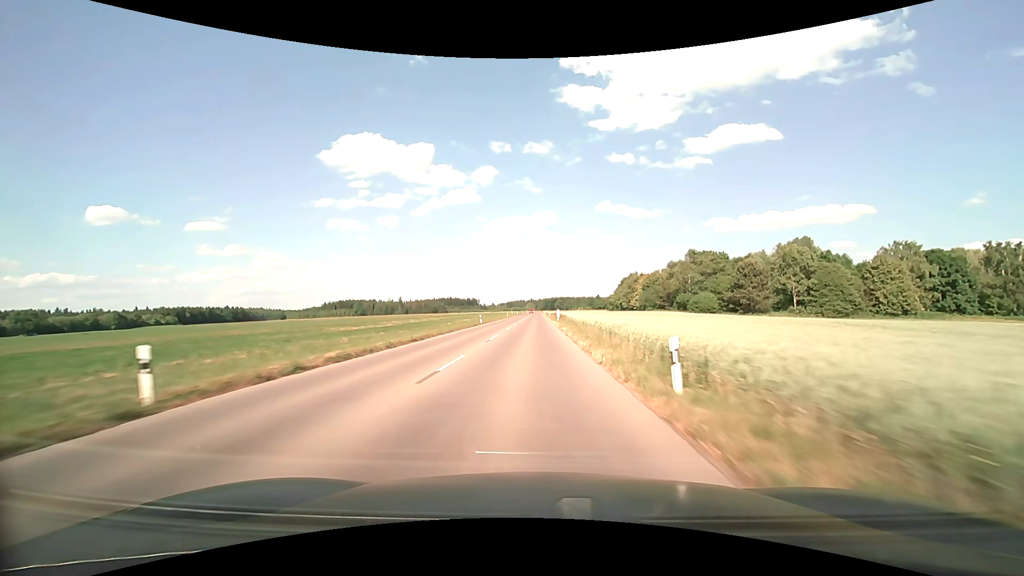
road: tertiary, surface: asphalt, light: Day
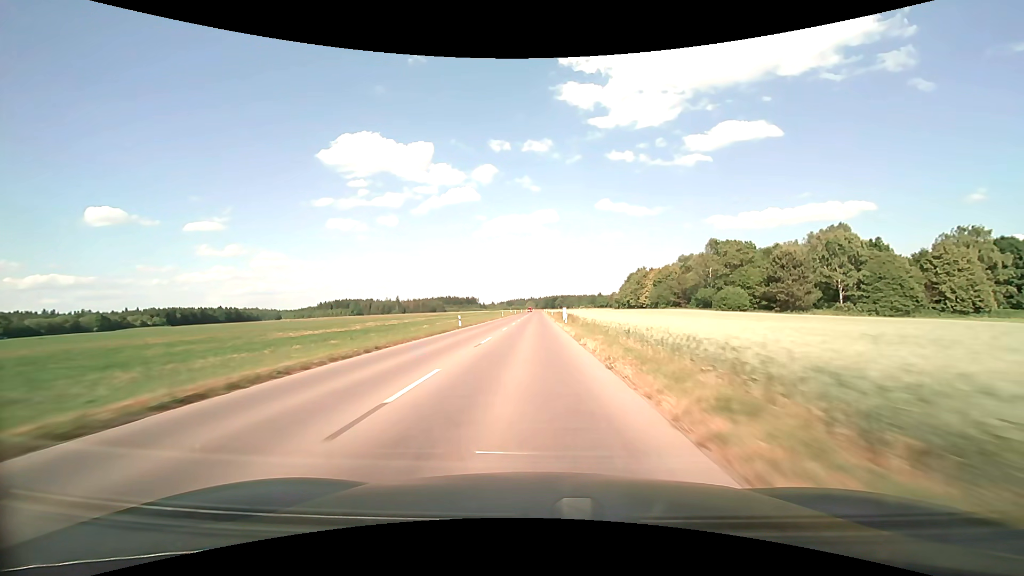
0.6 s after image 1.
(0.0, +16.0) m; 0°
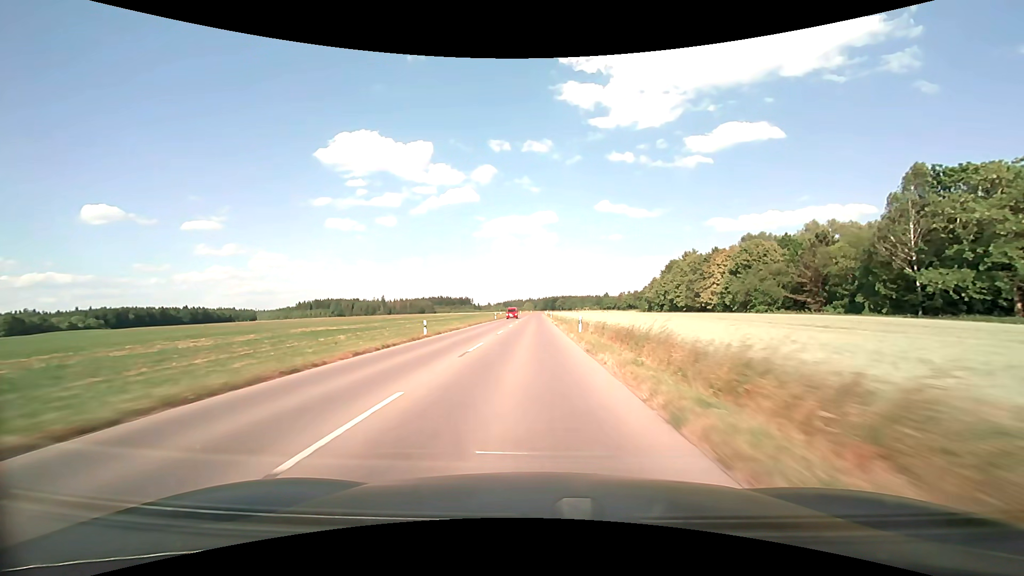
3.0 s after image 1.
(+0.1, +63.3) m; 0°
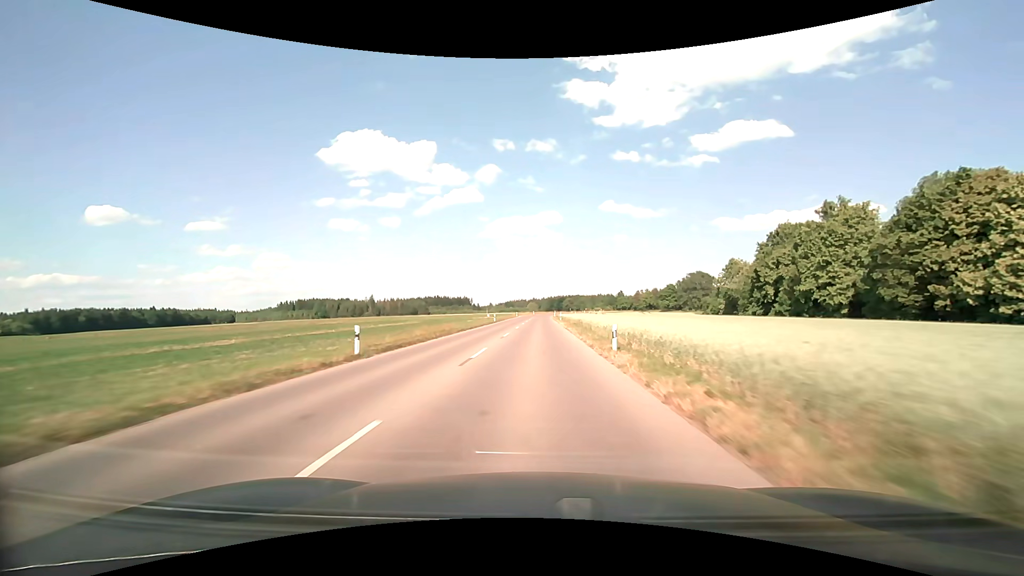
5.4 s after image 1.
(-0.2, +62.2) m; 0°
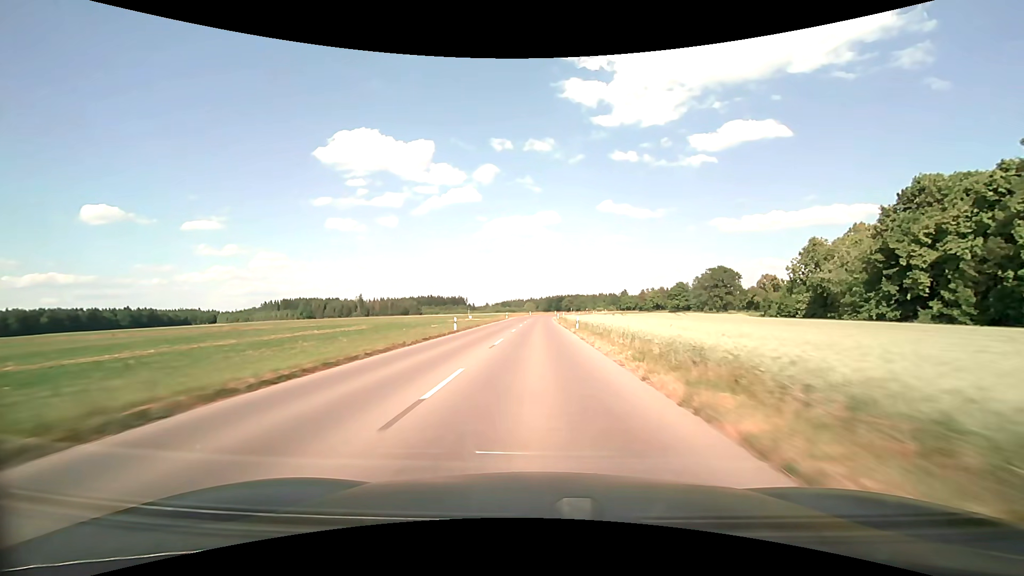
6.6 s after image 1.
(0.0, +30.7) m; 0°
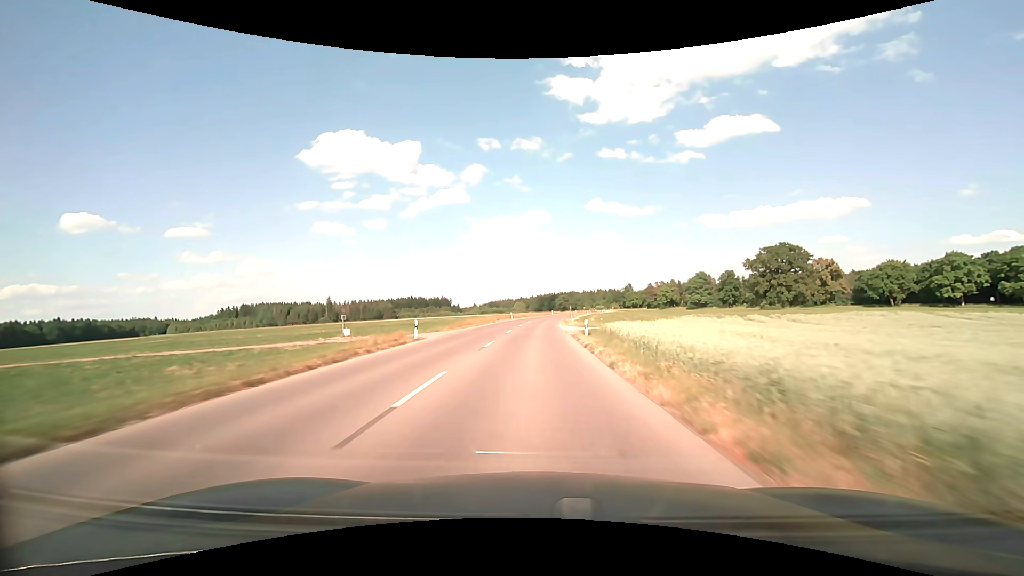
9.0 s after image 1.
(+0.6, +60.9) m; +1°
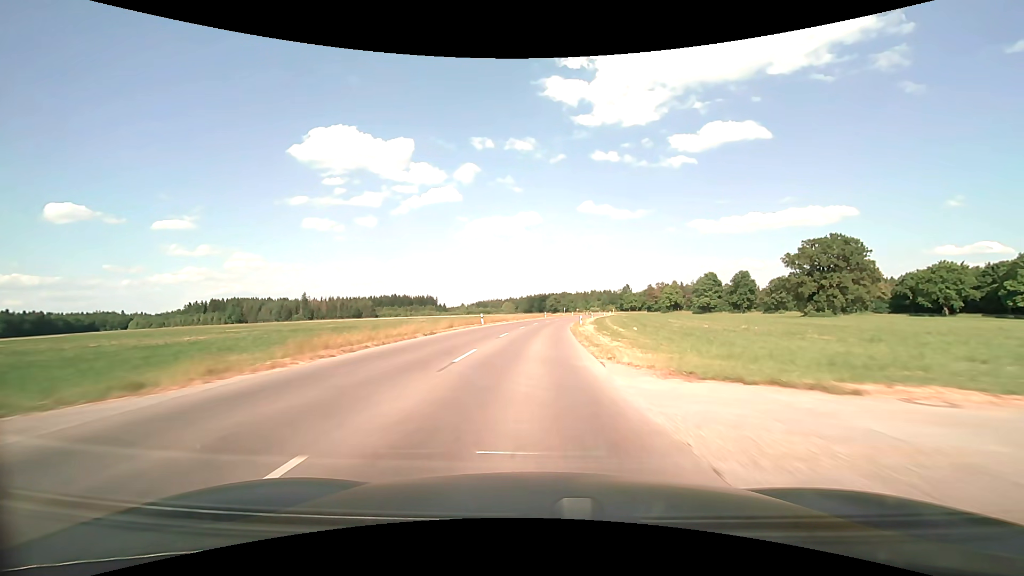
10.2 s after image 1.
(+0.1, +30.2) m; +1°
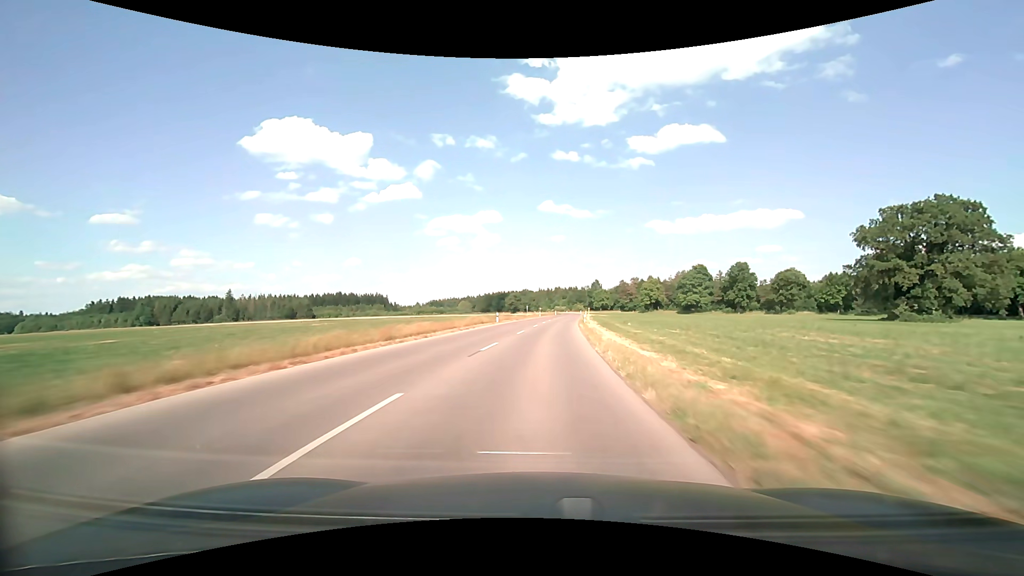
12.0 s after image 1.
(+1.4, +45.0) m; +4°
(0, +10) (0, +20) (+1, +30) (+2, +40) (+3, +50) (+3, +60) (+4, +70) (+5, +80) (+6, +90) (+7, +100) m
